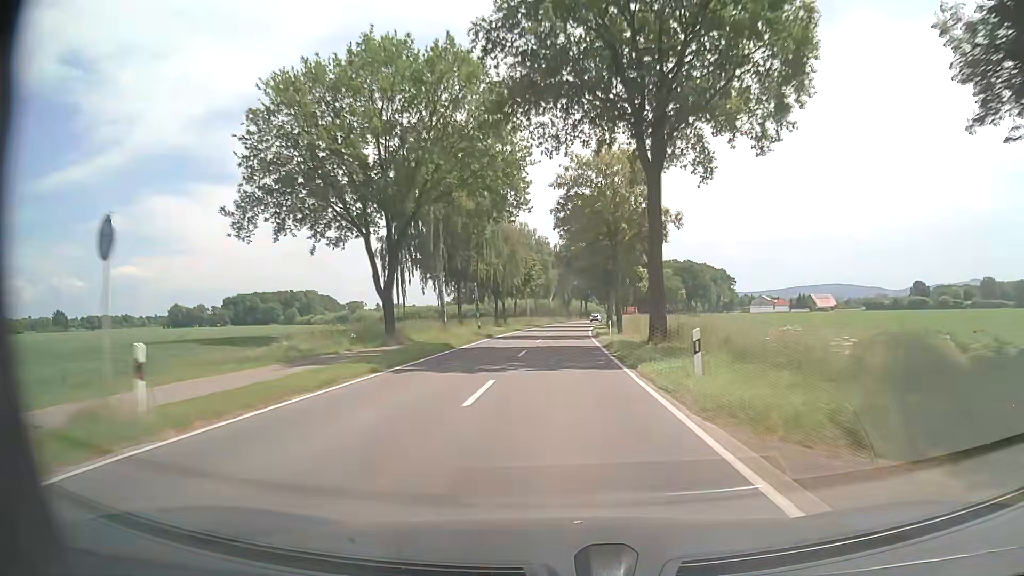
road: tertiary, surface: asphalt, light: Day
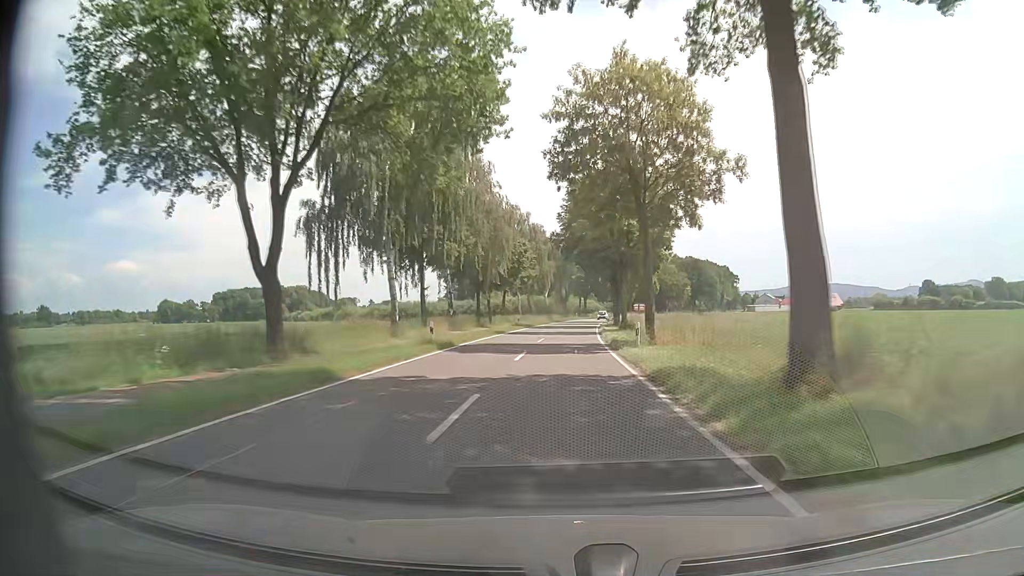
(0.0, +15.0) m; 0°
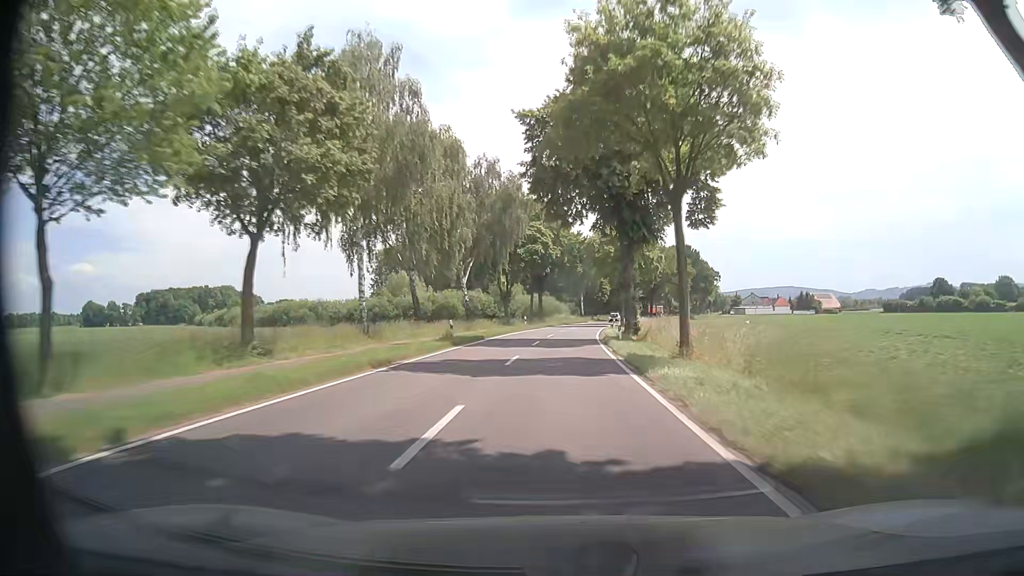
(+2.4, +61.0) m; +4°
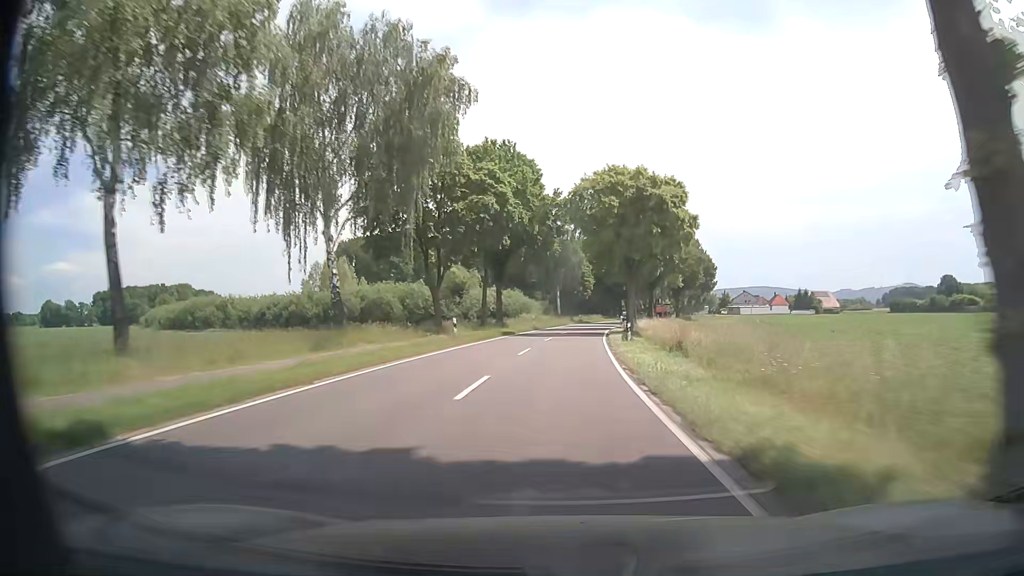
(+0.6, +30.9) m; +2°
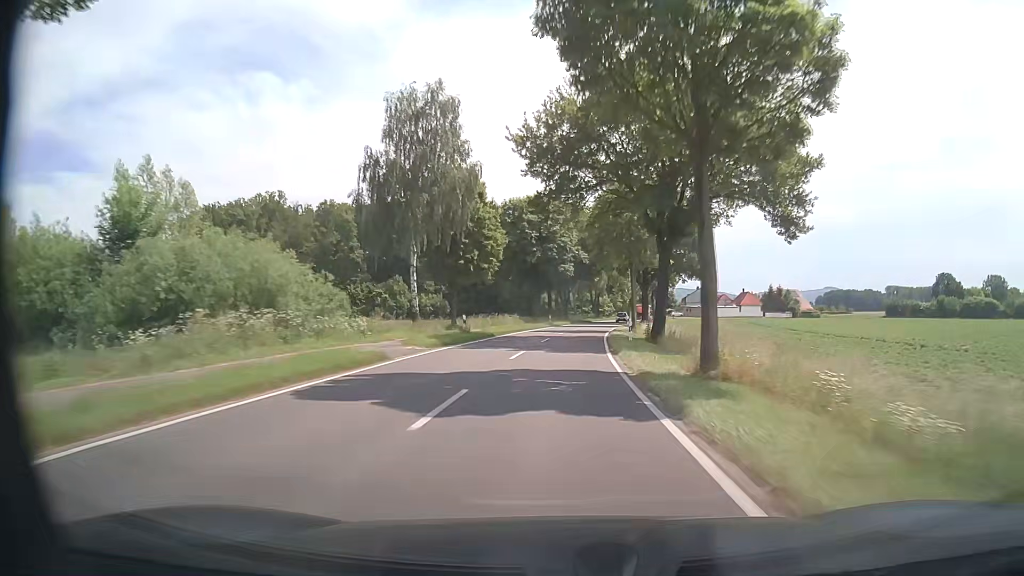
(+3.6, +62.3) m; +7°
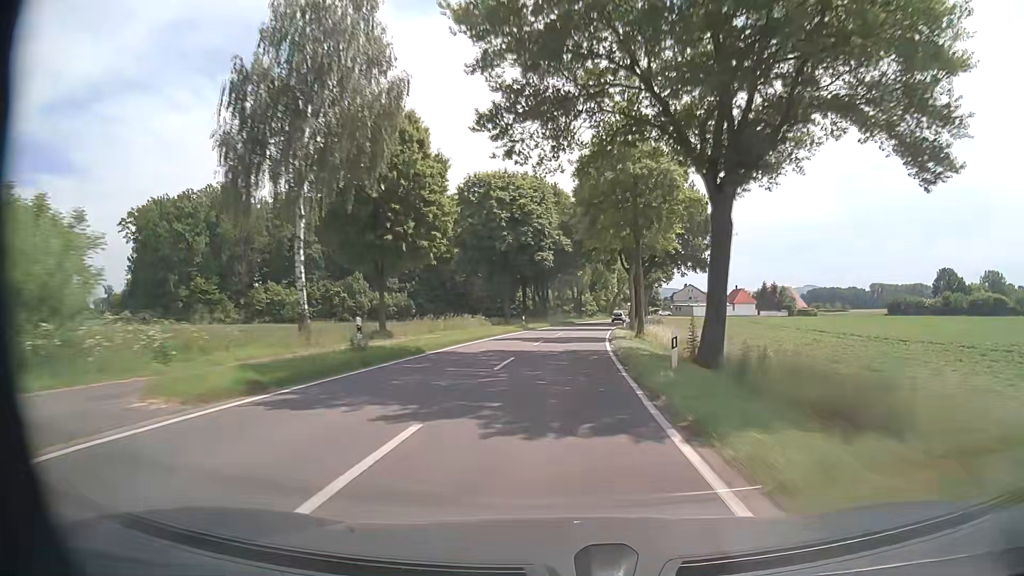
(+0.3, +15.7) m; +2°
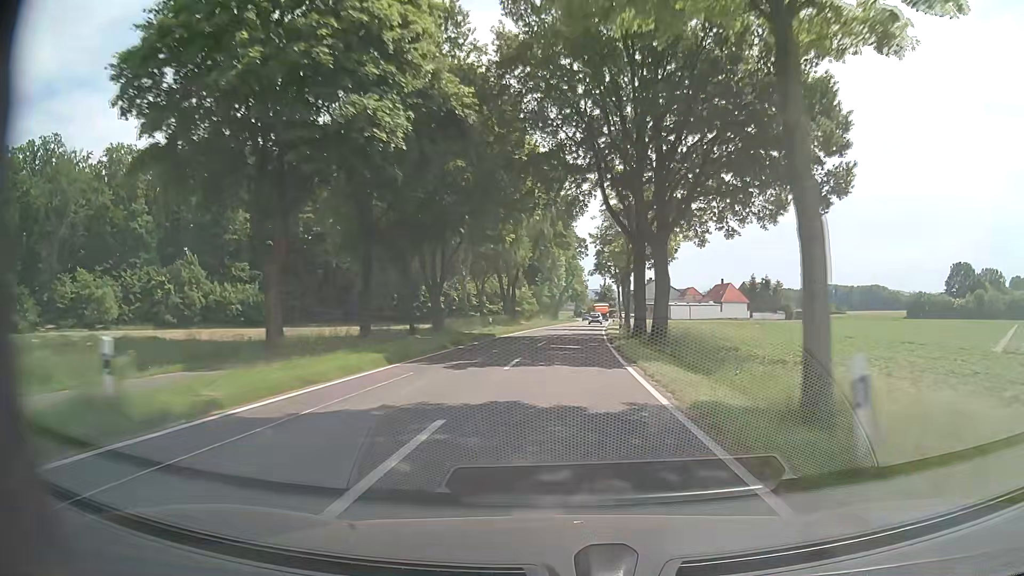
(+2.1, +47.1) m; +5°
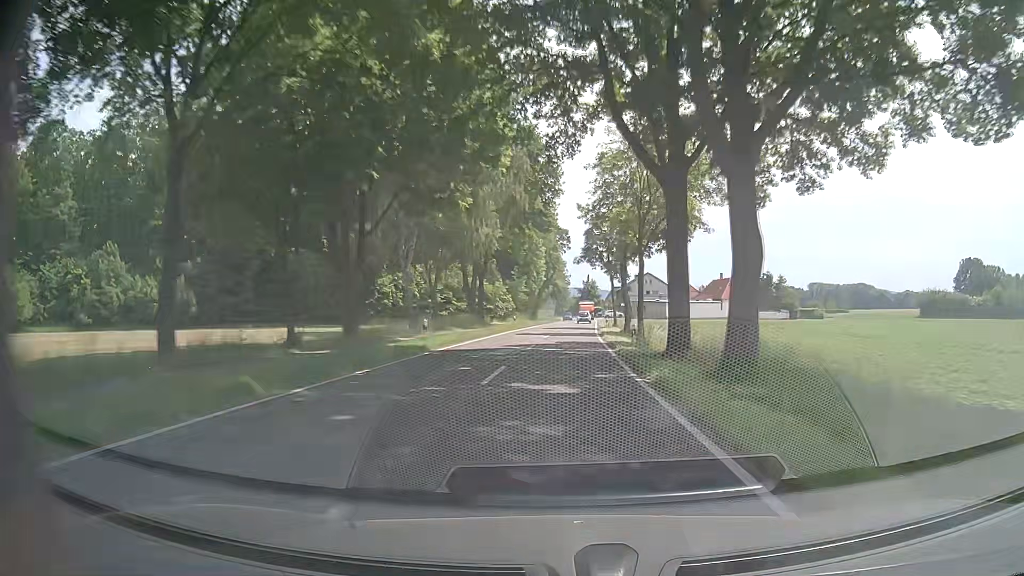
(+0.3, +15.7) m; +2°
(0, +10) (0, +20) (+1, +30) (+1, +40) (+1, +50) (+2, +60) (+3, +70) (+3, +80) (+4, +90) (+4, +100) m
